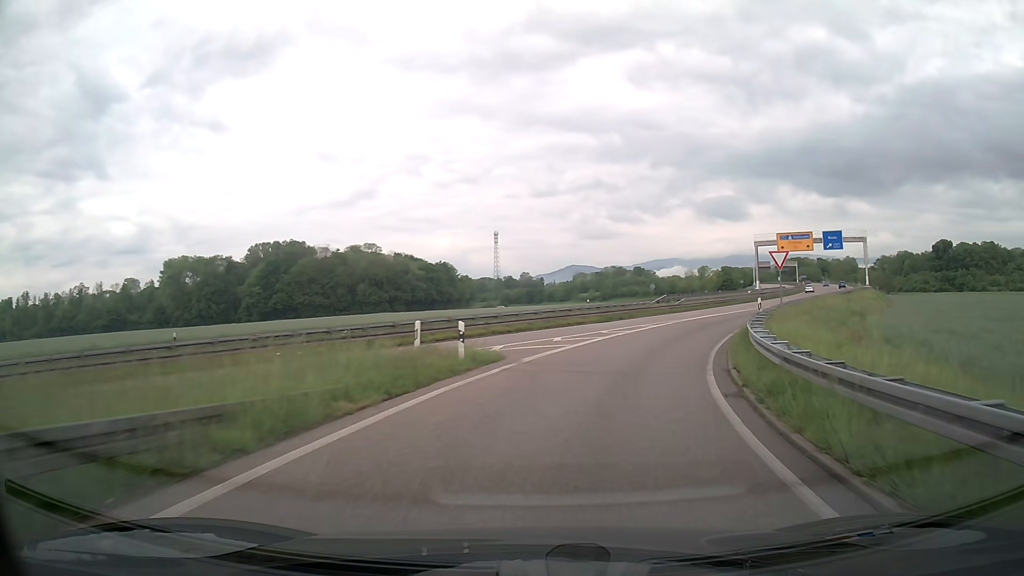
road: trunk_link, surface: asphalt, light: Day
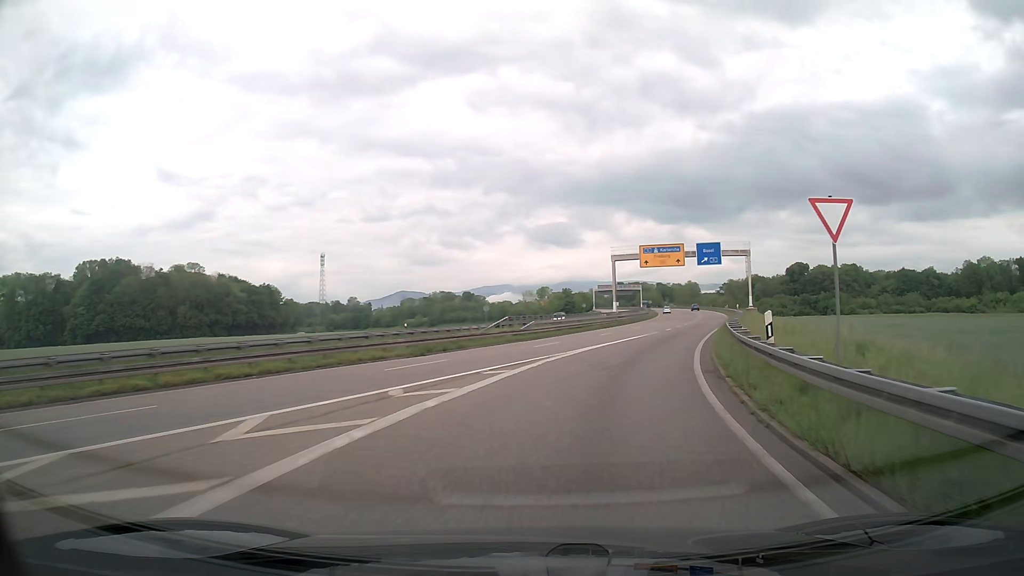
(+2.0, +15.9) m; +14°
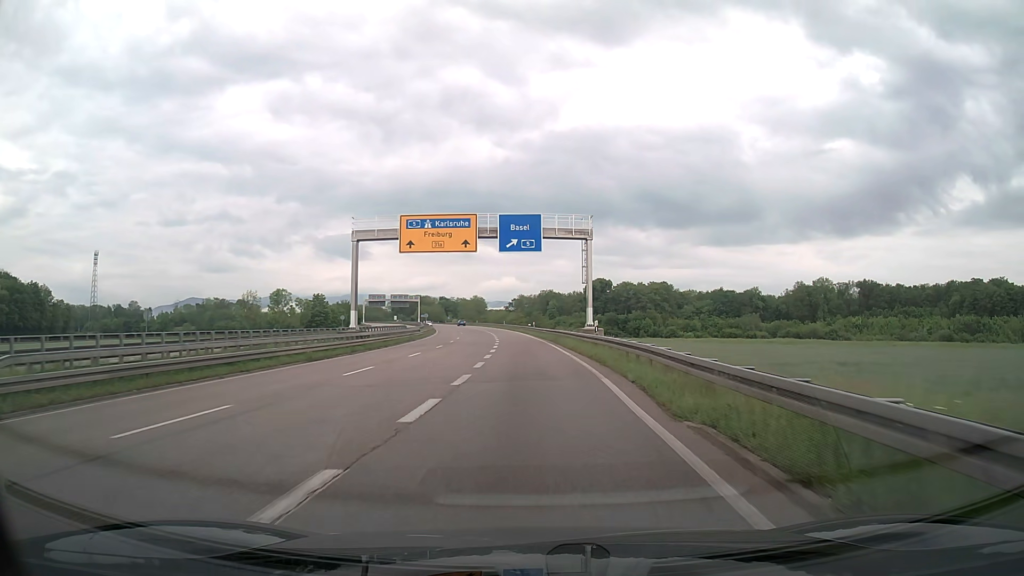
(+6.9, +32.4) m; +19°
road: trunk
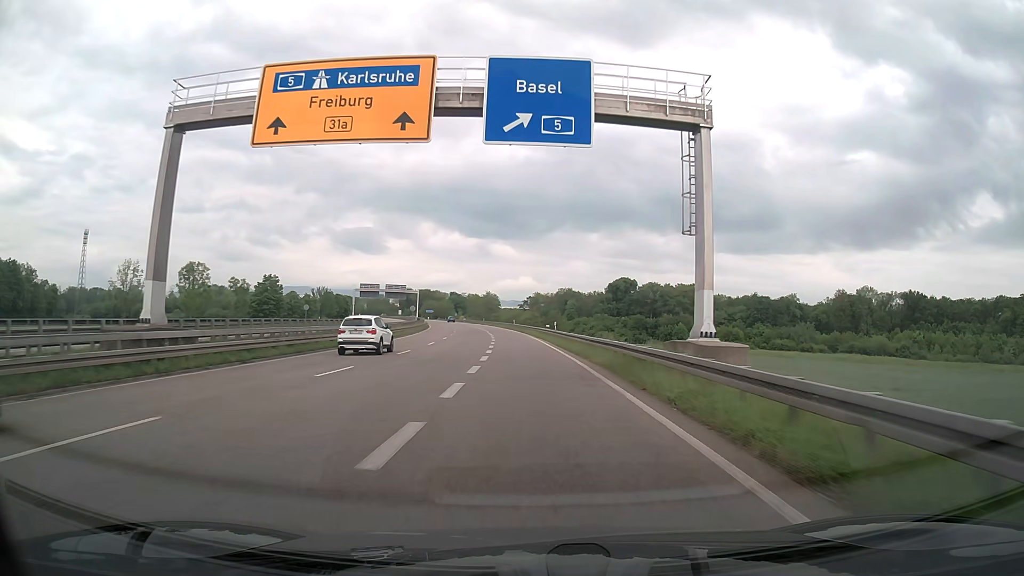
(-0.2, +27.6) m; -1°
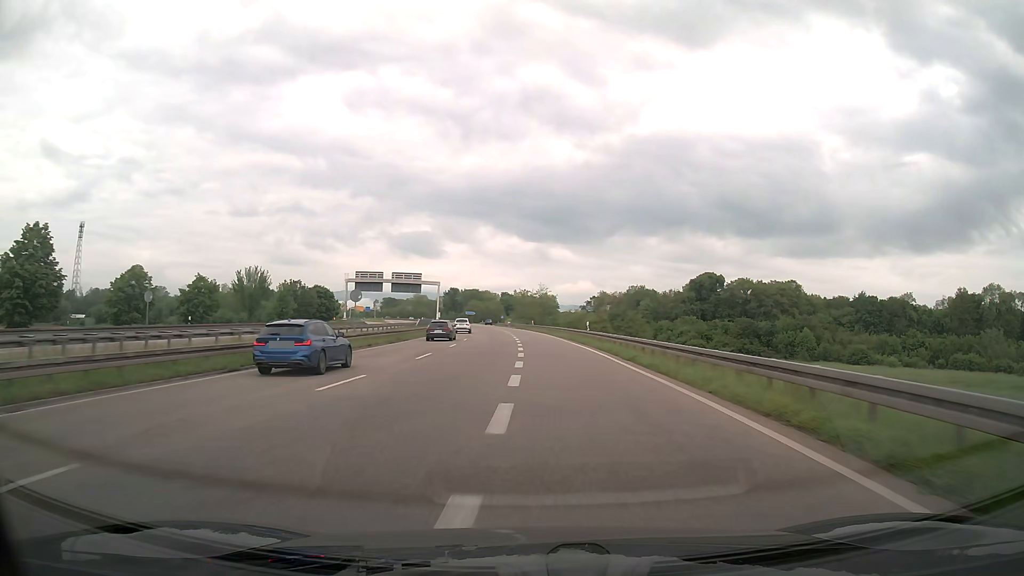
(-2.1, +52.6) m; -5°
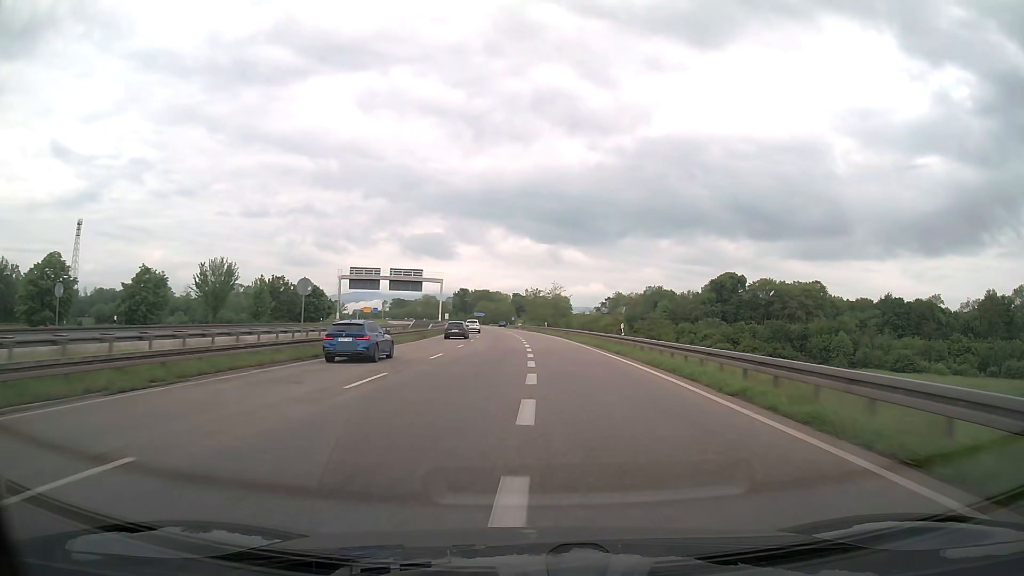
(-0.2, +11.4) m; -1°
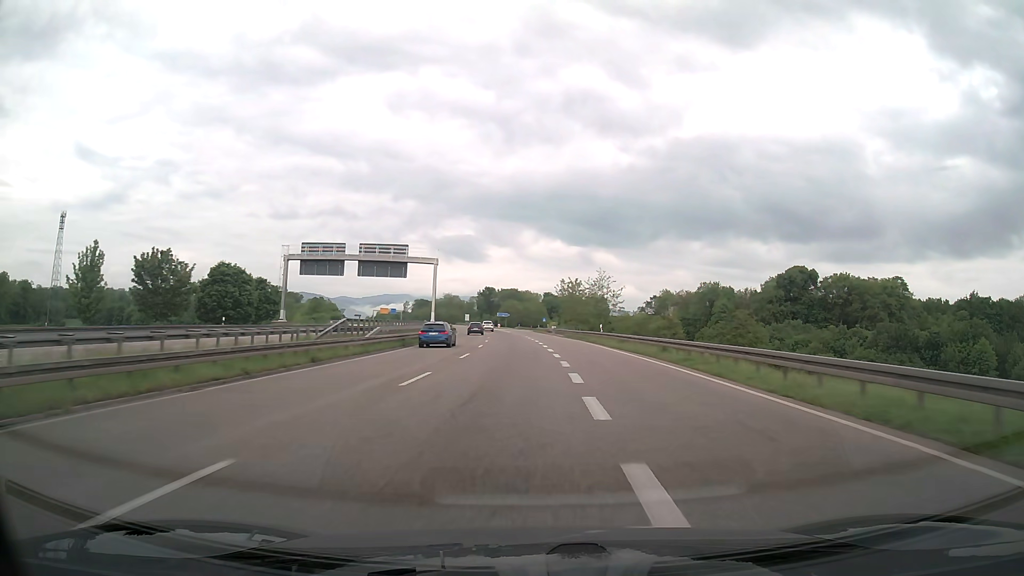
(-0.9, +35.9) m; -3°
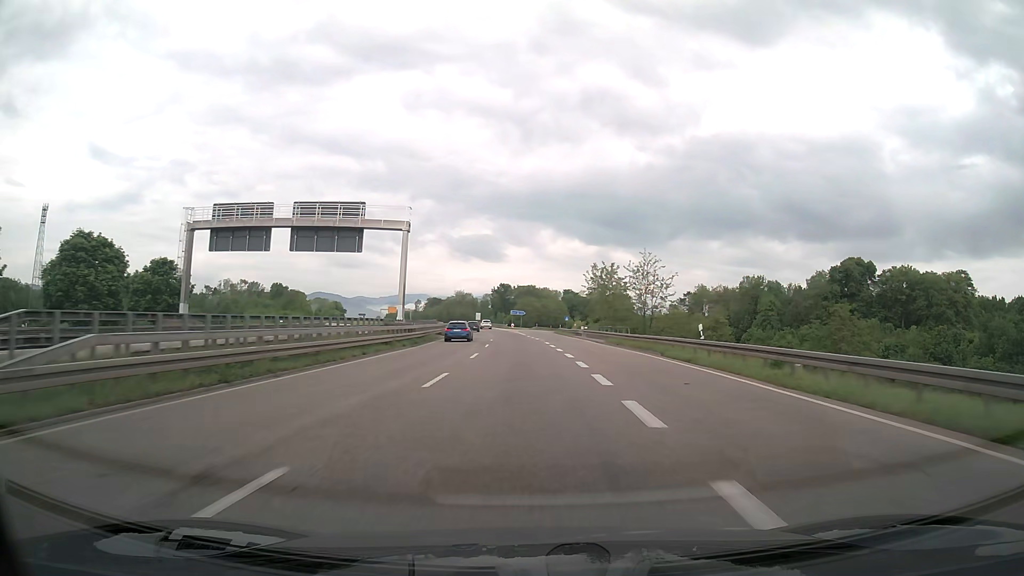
(-0.3, +25.1) m; -1°
(0, +10) (0, +20) (0, +30) (-1, +40) (-1, +50) (-2, +60) (-2, +70) (-3, +80) (-4, +90) (-5, +100) m
